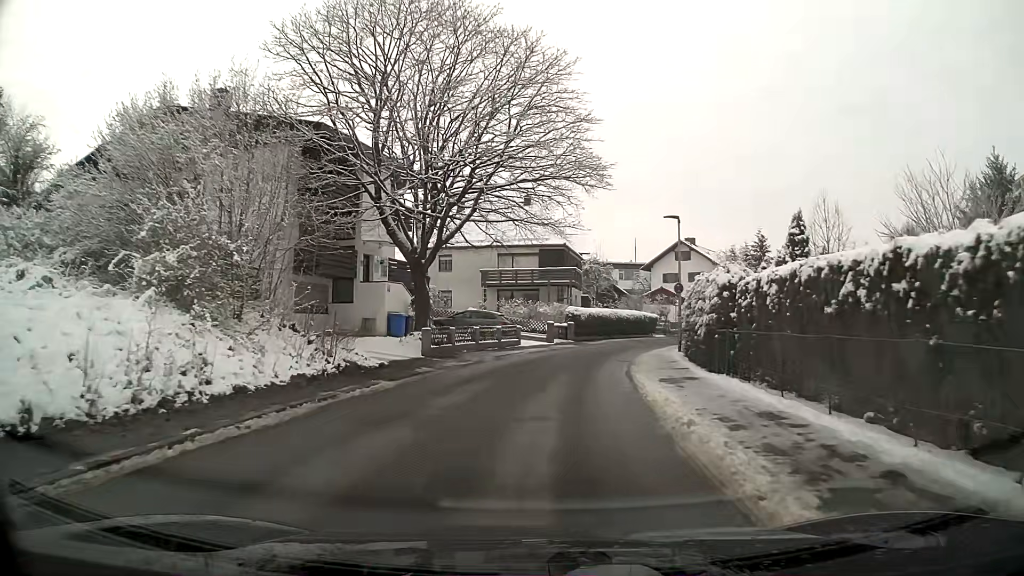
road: residential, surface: asphalt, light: Day
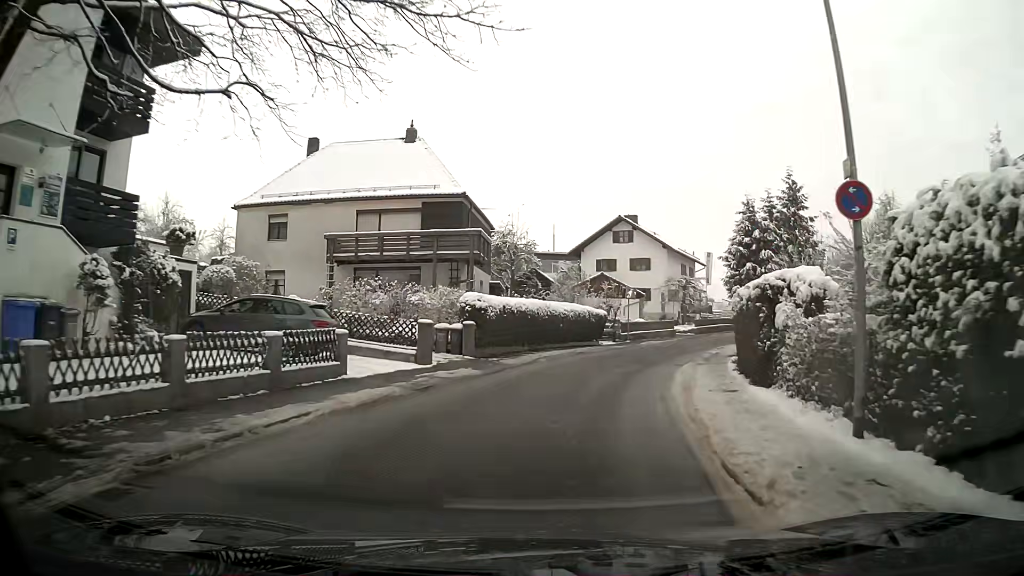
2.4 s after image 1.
(+1.3, +19.1) m; +9°
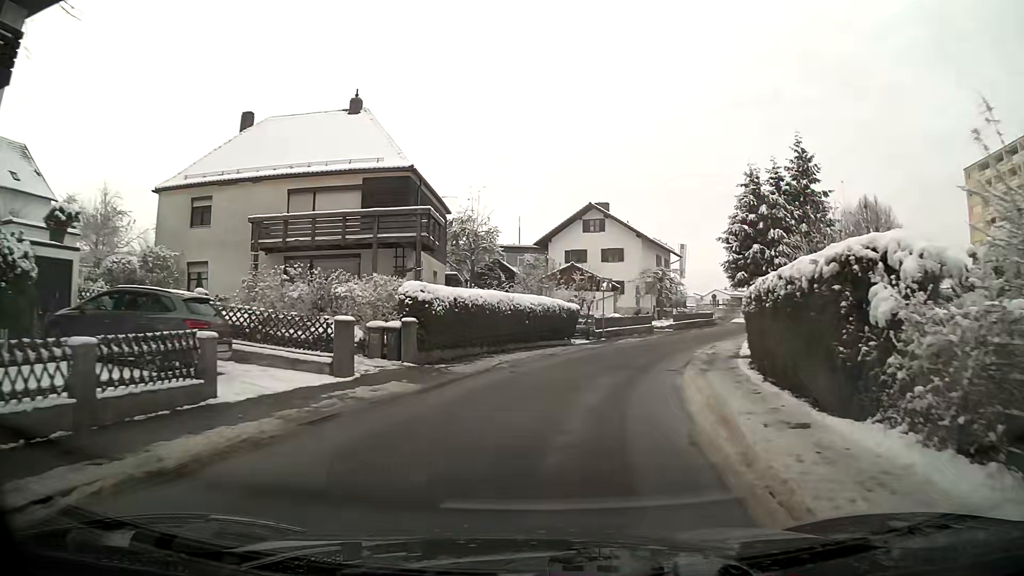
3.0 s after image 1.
(+0.1, +4.7) m; +3°
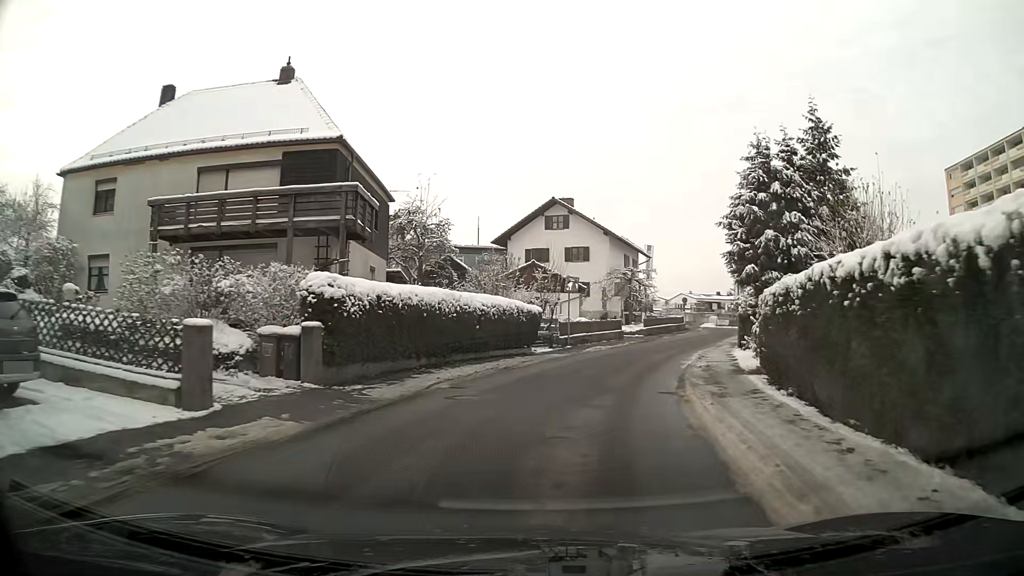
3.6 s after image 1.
(+0.1, +4.7) m; +4°
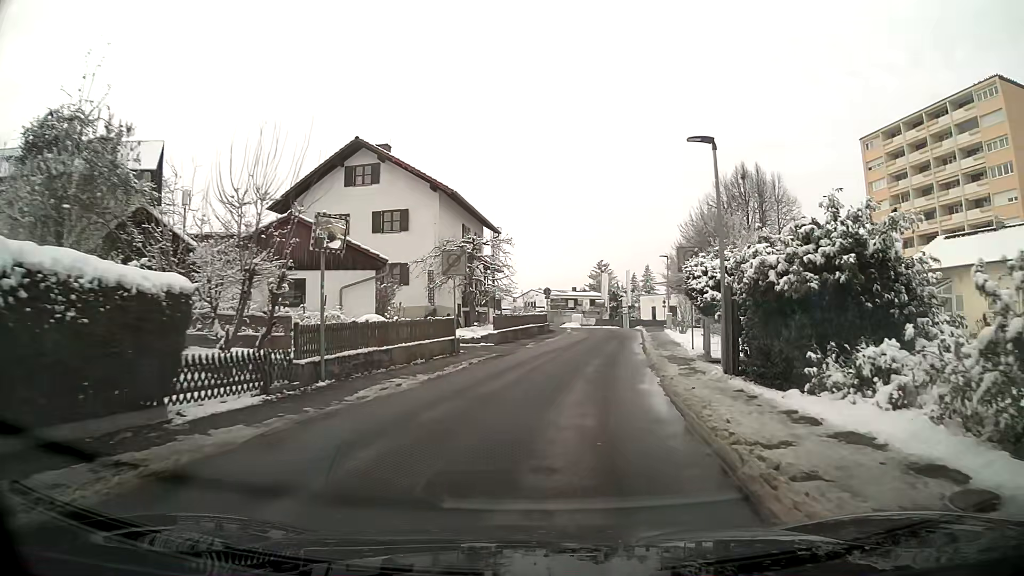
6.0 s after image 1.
(+2.2, +18.6) m; +13°
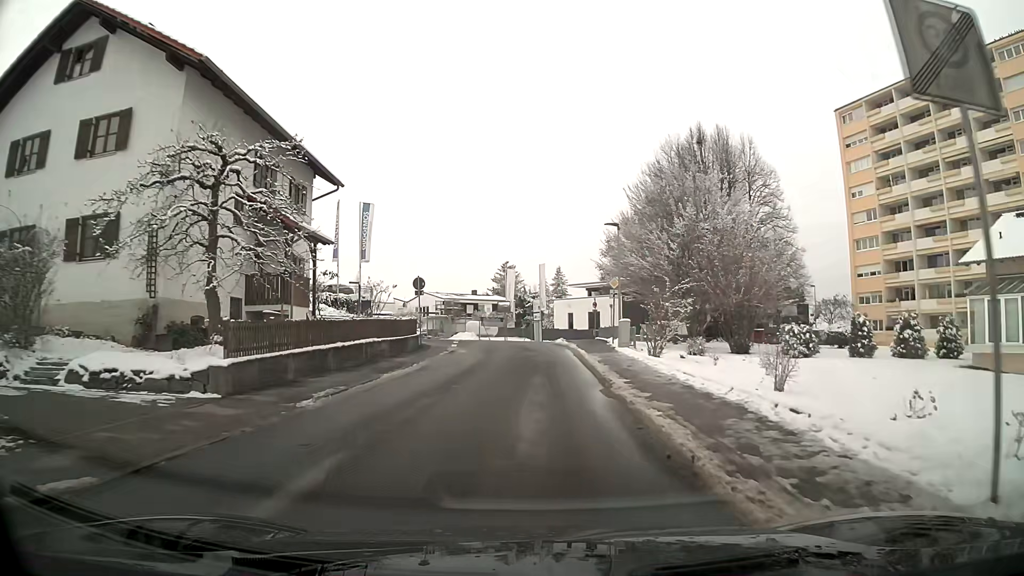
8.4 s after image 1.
(+1.5, +19.1) m; +7°
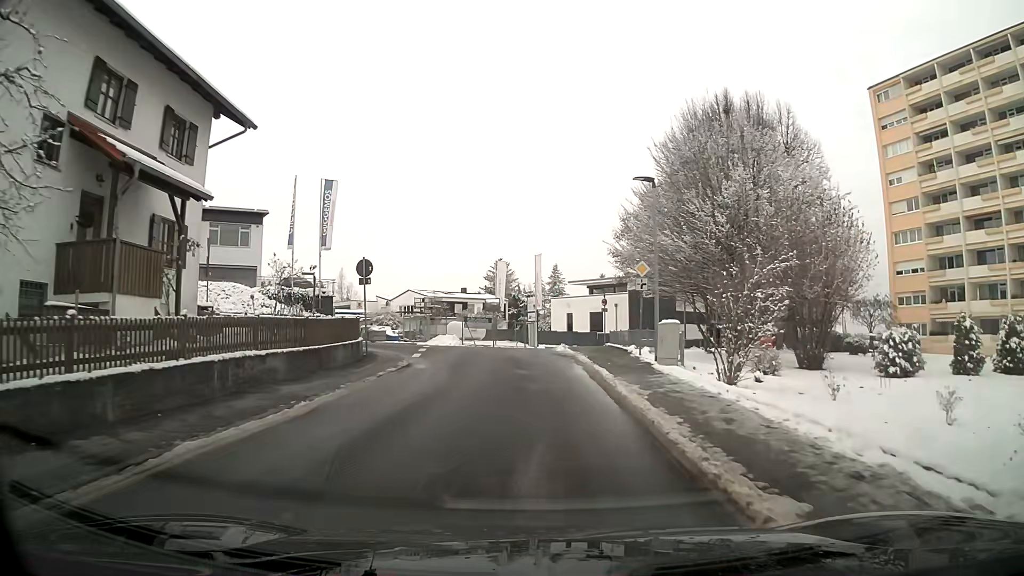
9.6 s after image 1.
(0.0, +9.4) m; 0°
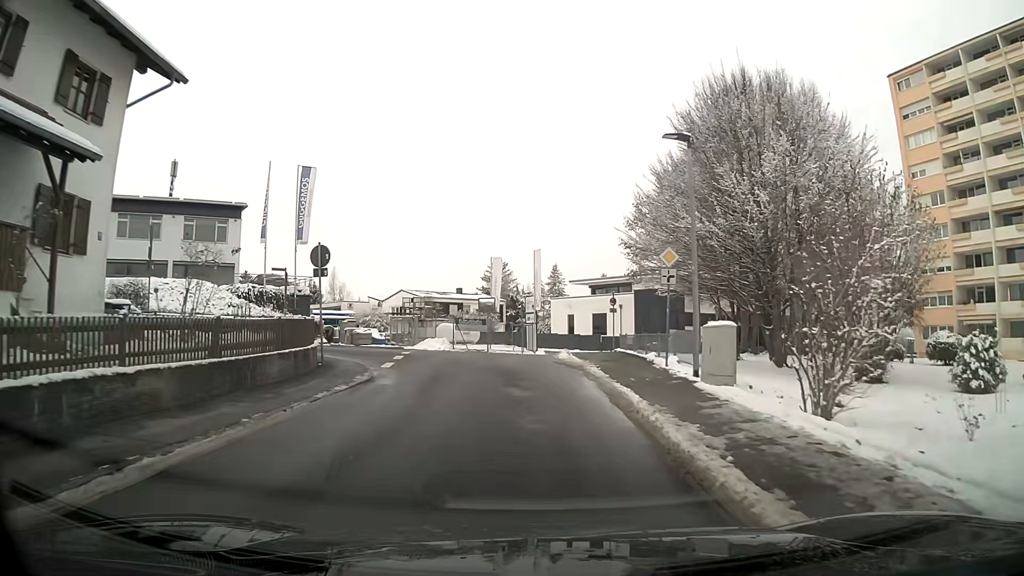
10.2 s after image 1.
(0.0, +4.6) m; 0°
